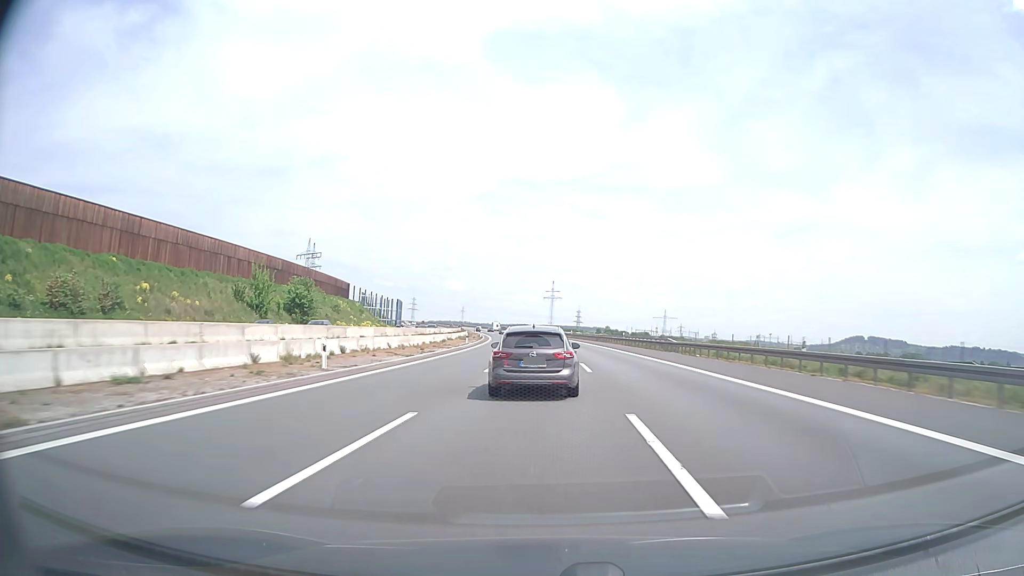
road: motorway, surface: asphalt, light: Day
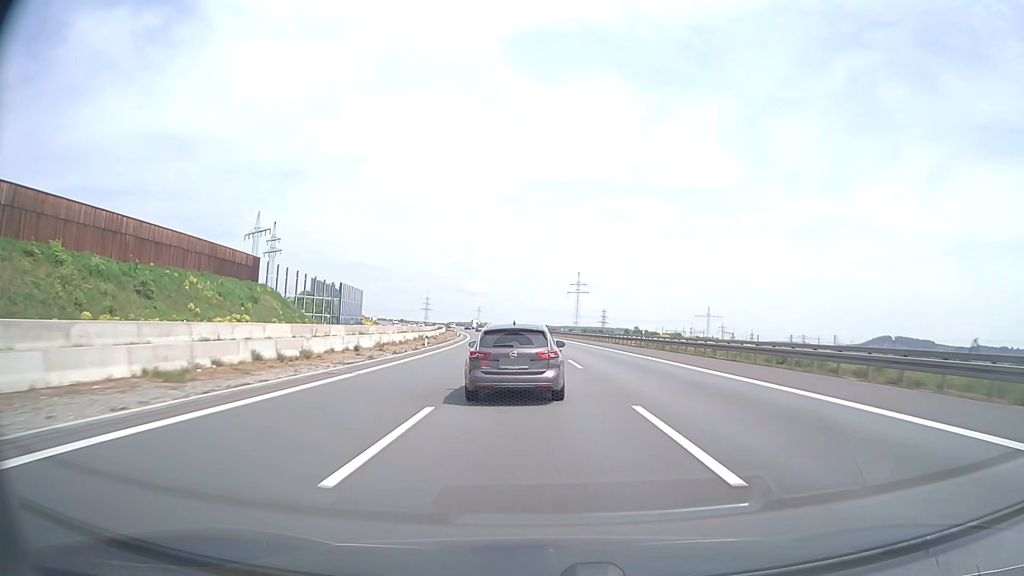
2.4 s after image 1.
(-0.6, +70.4) m; -2°
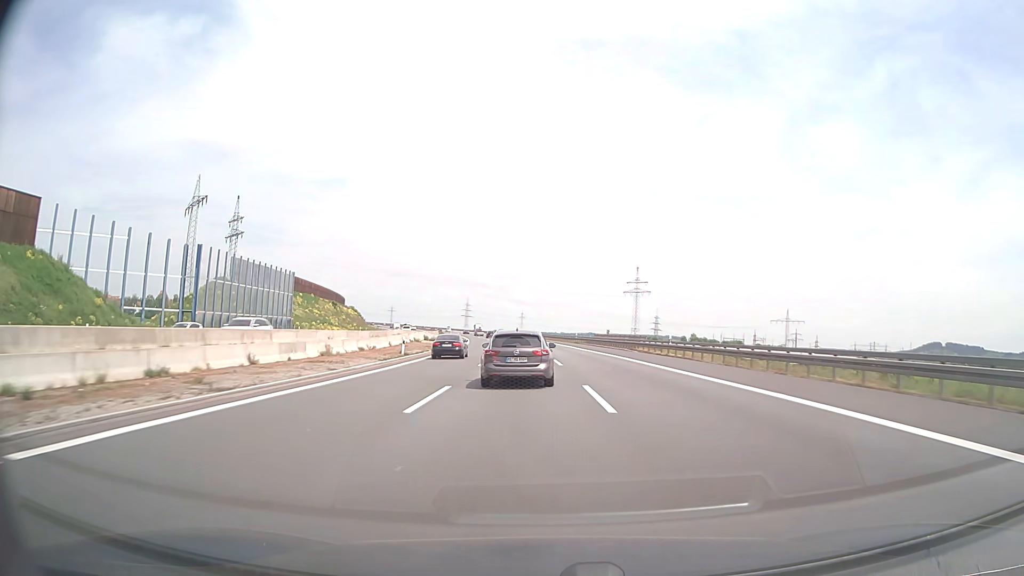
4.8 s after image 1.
(-1.9, +65.8) m; -4°
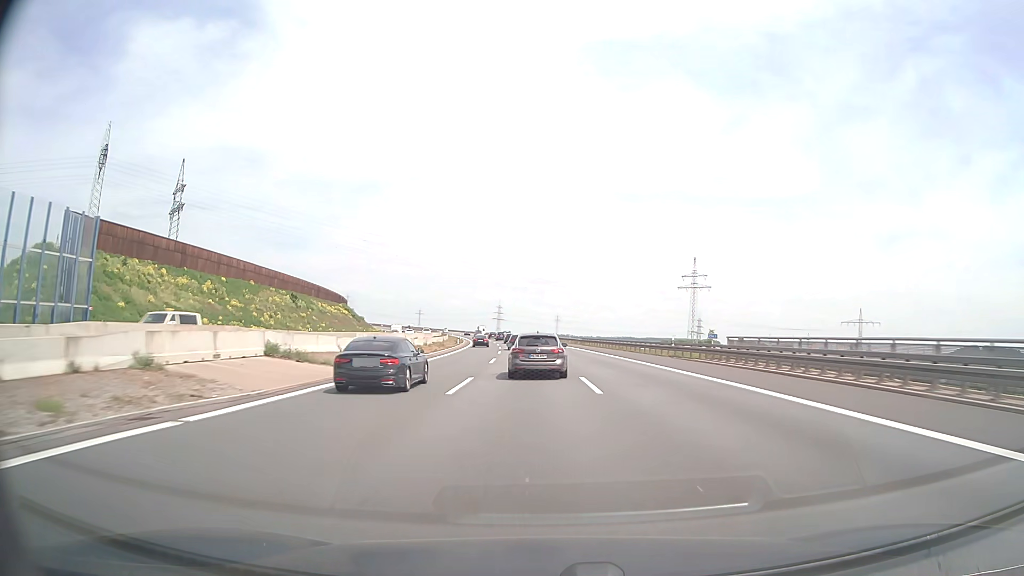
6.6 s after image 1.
(-1.4, +49.7) m; -3°
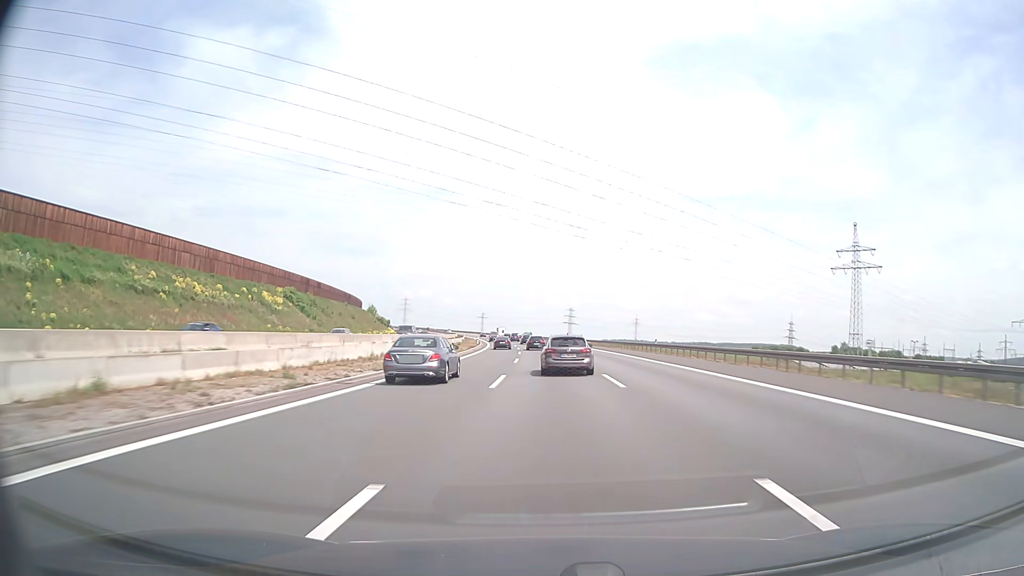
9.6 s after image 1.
(-4.0, +87.8) m; -6°
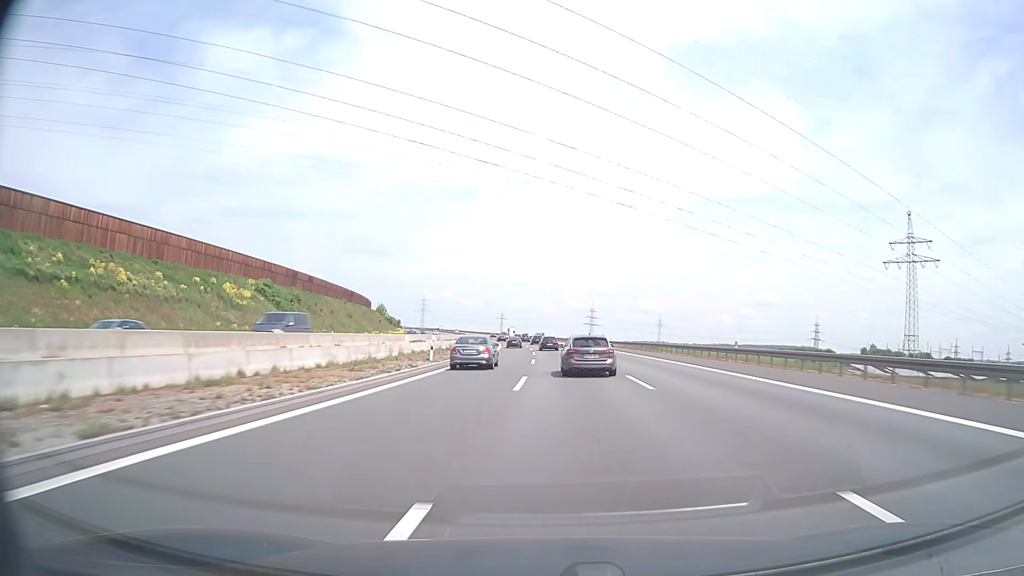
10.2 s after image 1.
(-0.3, +18.7) m; -2°
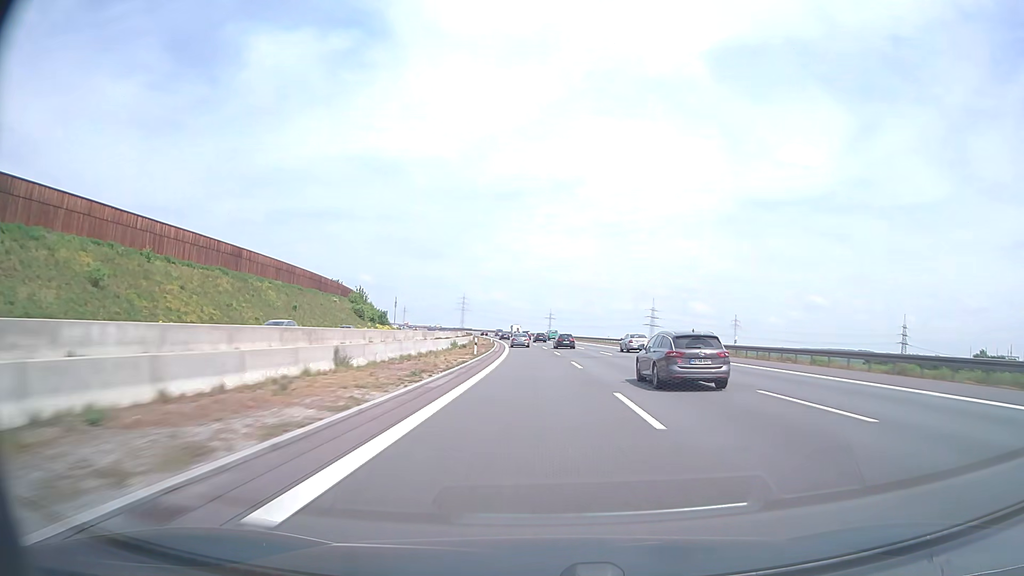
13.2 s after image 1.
(-4.3, +97.6) m; -4°
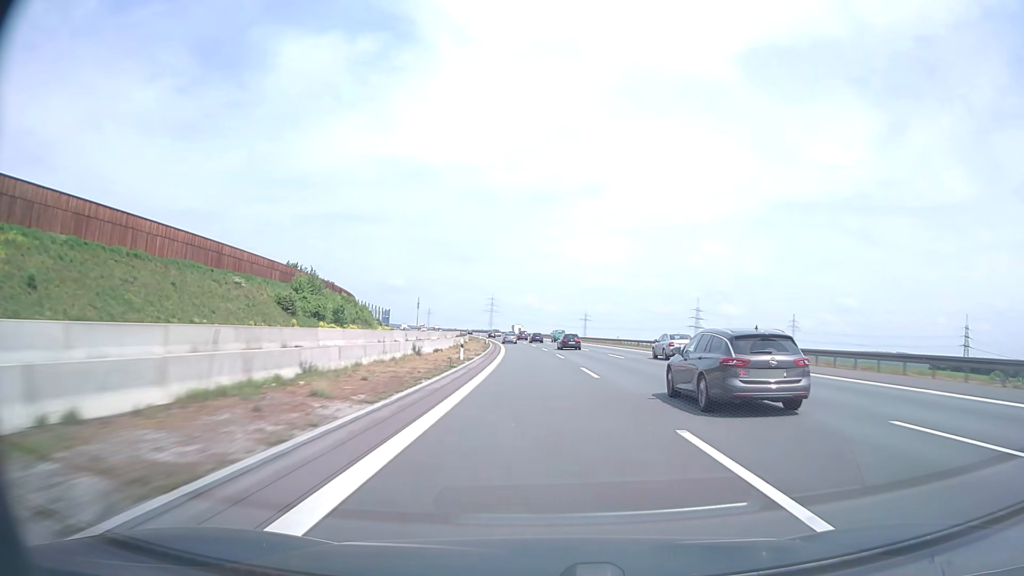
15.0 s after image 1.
(-1.5, +60.2) m; -3°
(0, +10) (0, +20) (0, +30) (-1, +40) (-1, +50) (-2, +60) (-3, +70) (-3, +80) (-4, +90) (-5, +100) m
